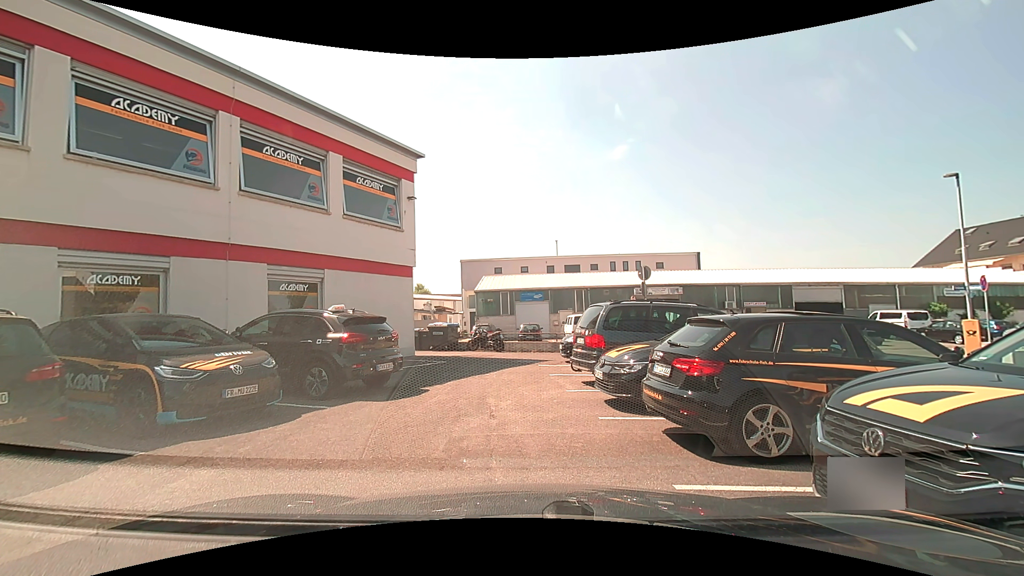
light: Day
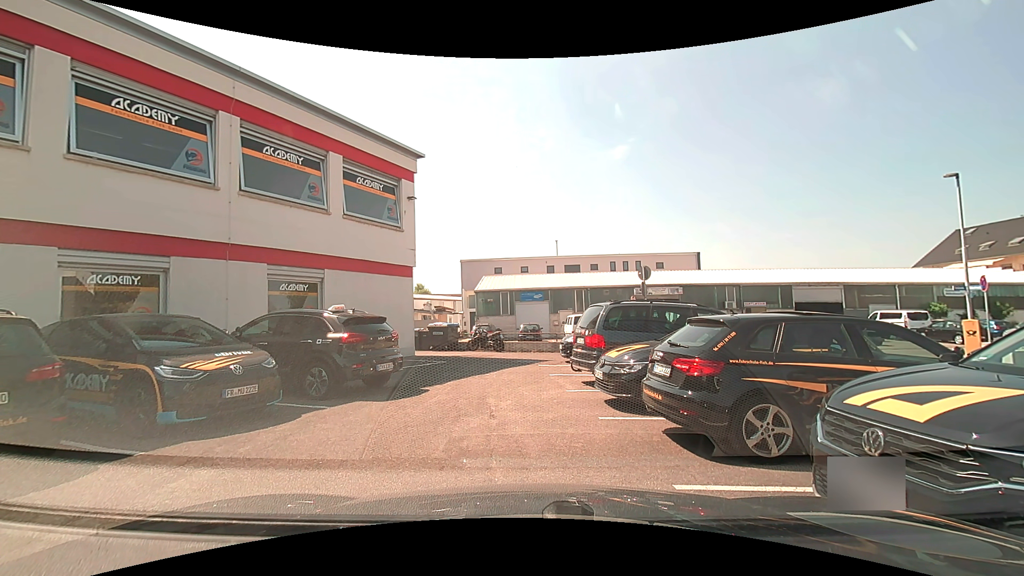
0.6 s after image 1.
(0.0, 0.0) m; 0°
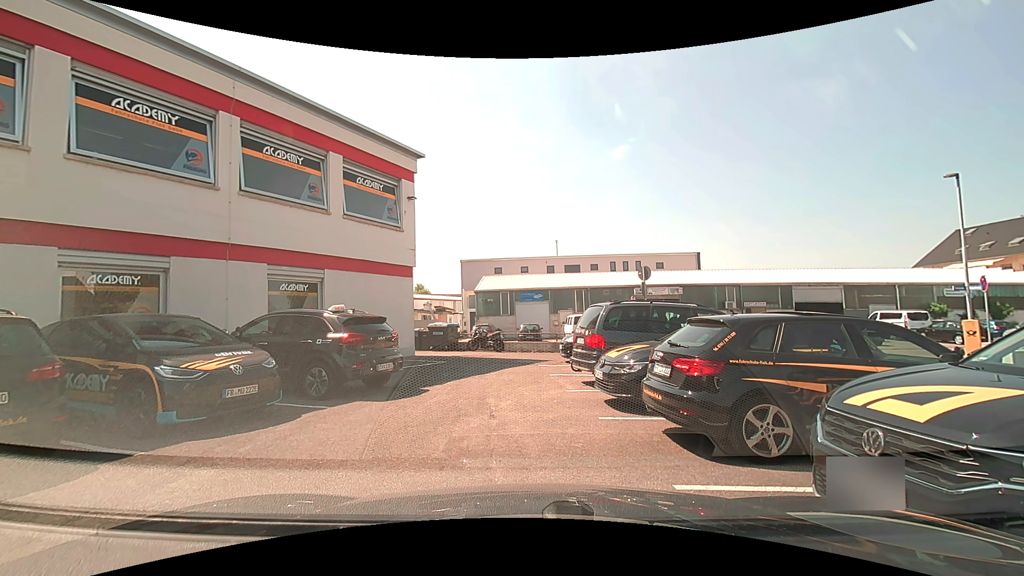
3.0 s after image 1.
(0.0, 0.0) m; 0°
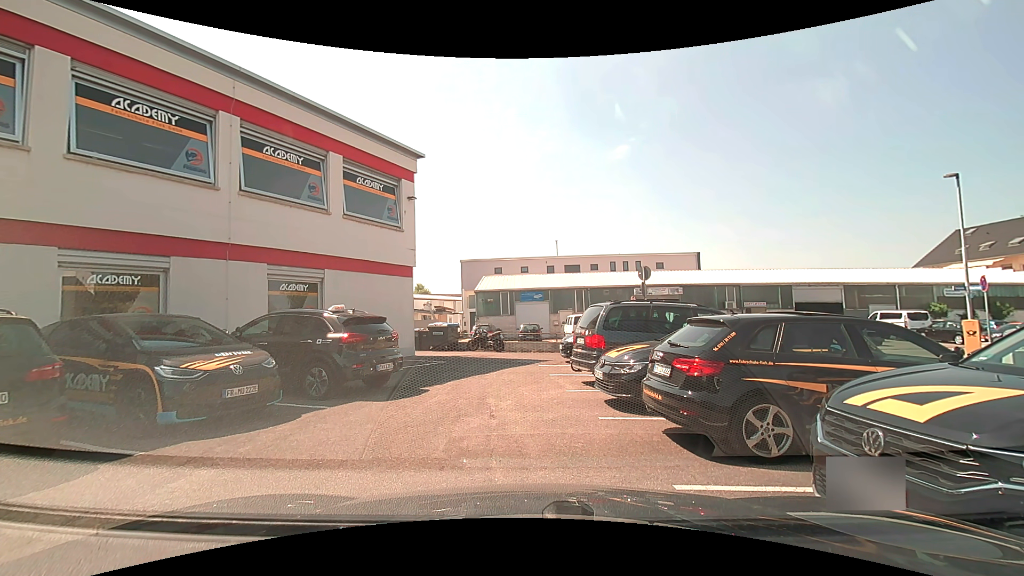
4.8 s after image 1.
(0.0, 0.0) m; 0°
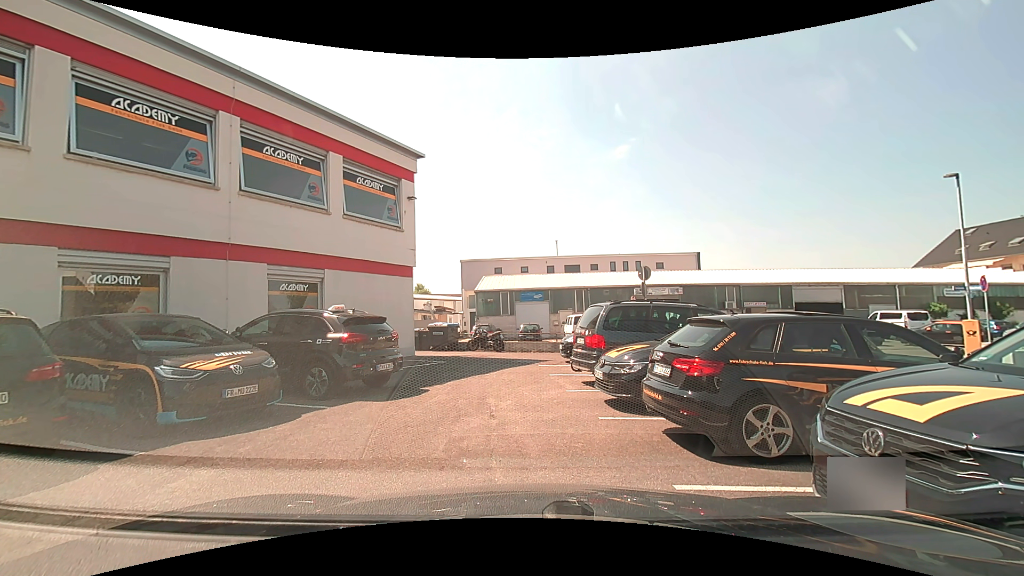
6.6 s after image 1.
(0.0, 0.0) m; 0°
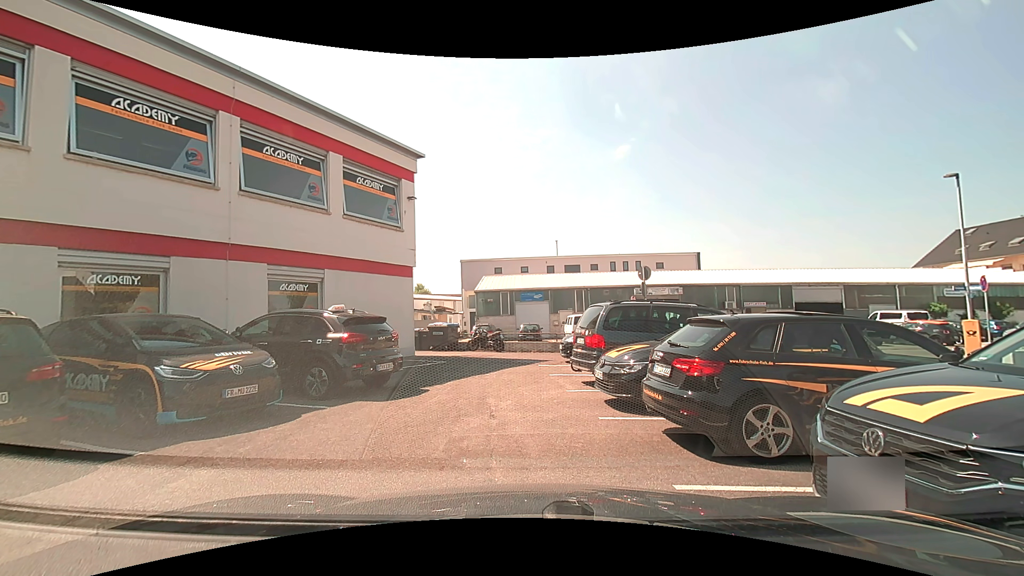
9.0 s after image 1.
(0.0, 0.0) m; 0°
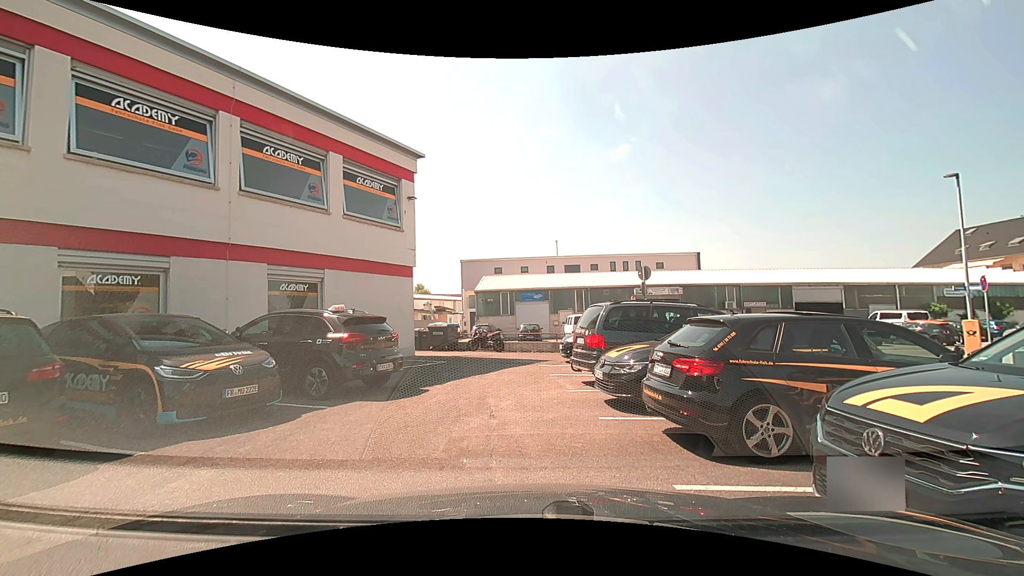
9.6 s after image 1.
(0.0, 0.0) m; 0°
